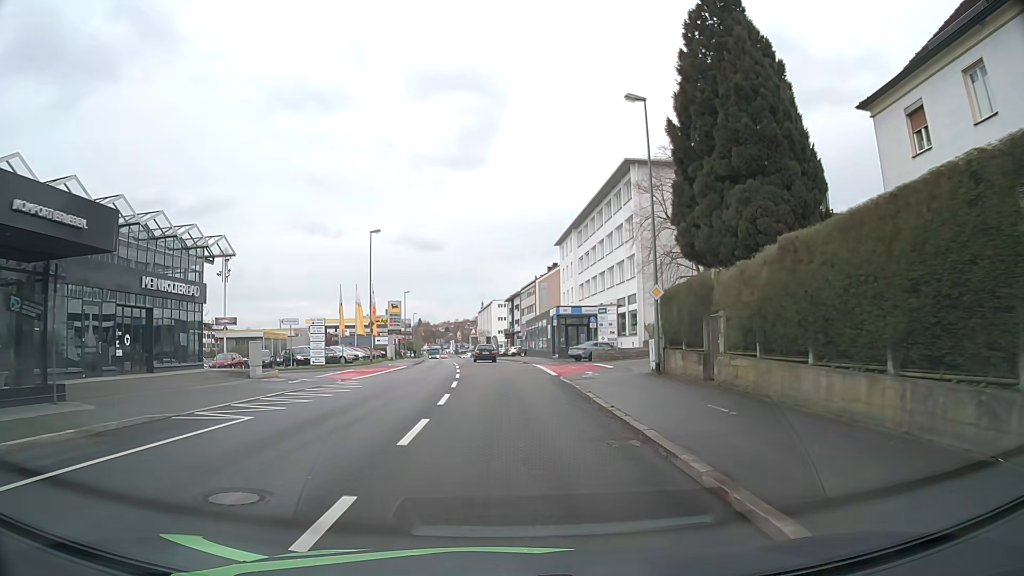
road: tertiary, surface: asphalt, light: Day
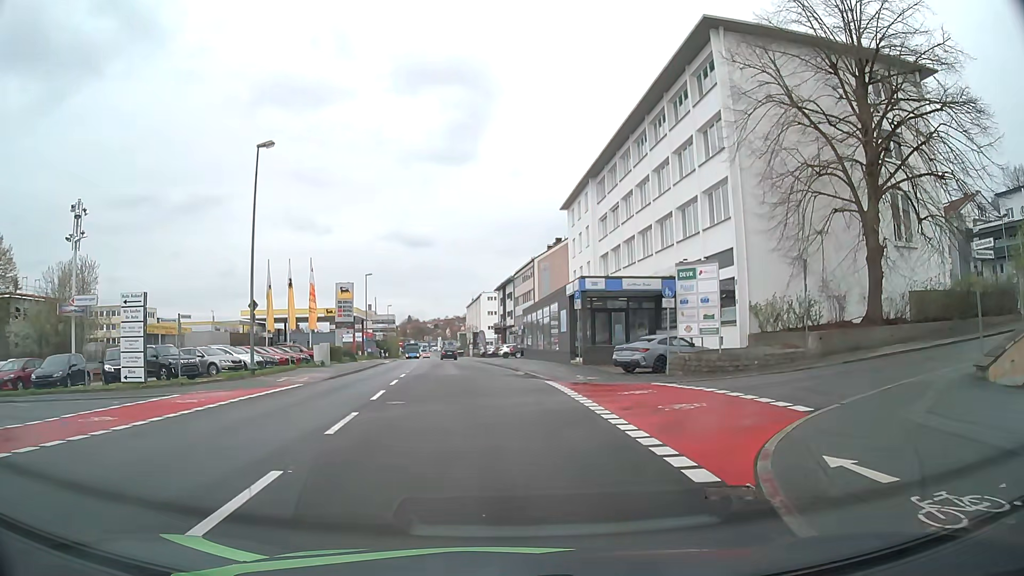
(0.0, +22.8) m; 0°
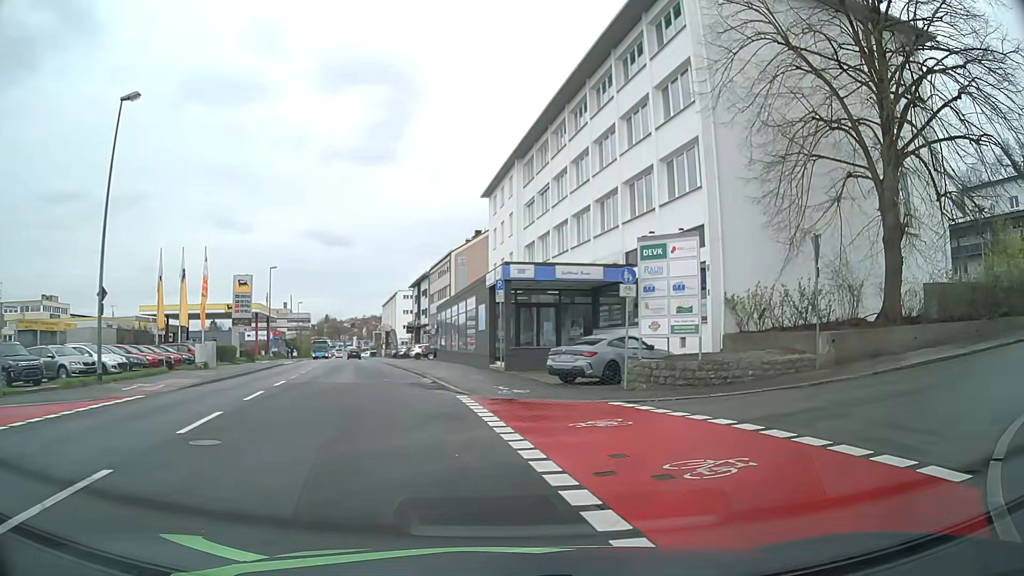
(+0.2, +6.1) m; +7°
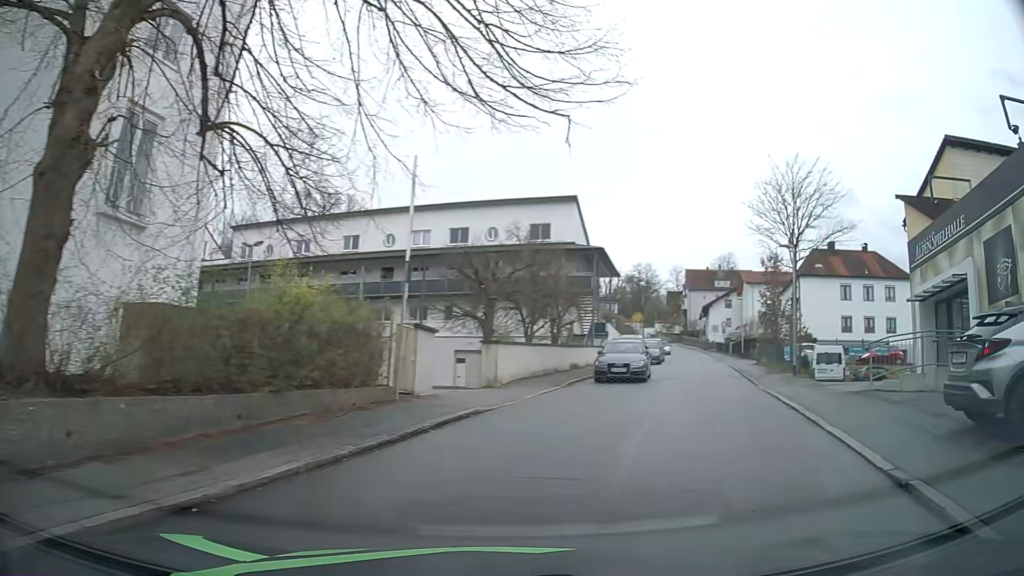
(+5.9, +10.6) m; +64°
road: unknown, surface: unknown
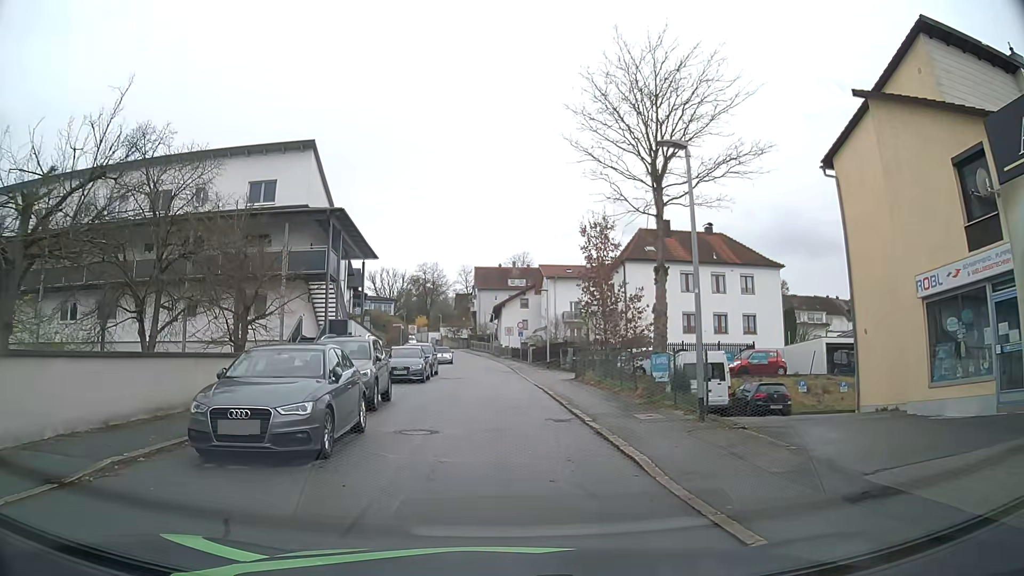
(+4.3, +14.0) m; +19°
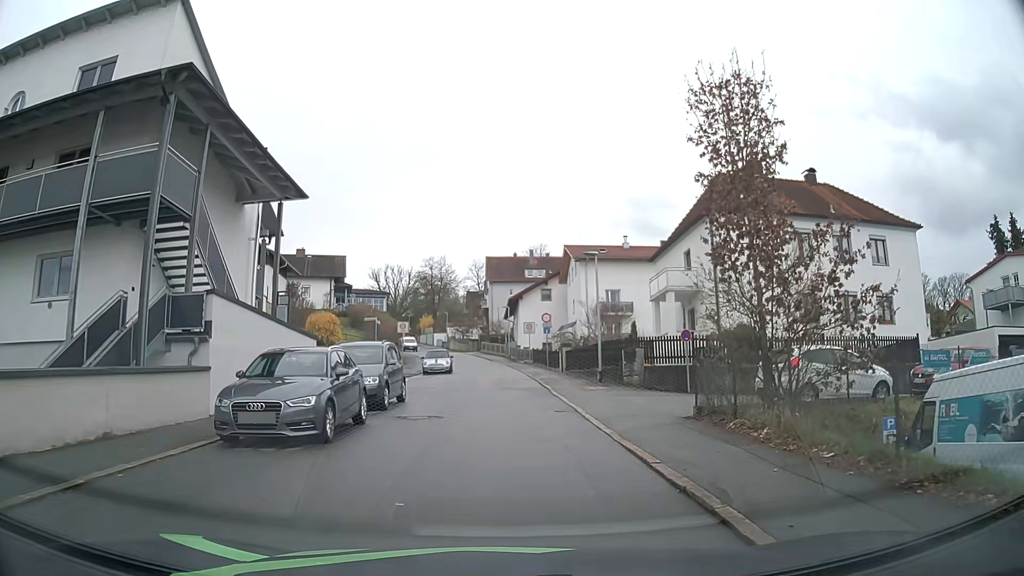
(0.0, +16.6) m; -1°
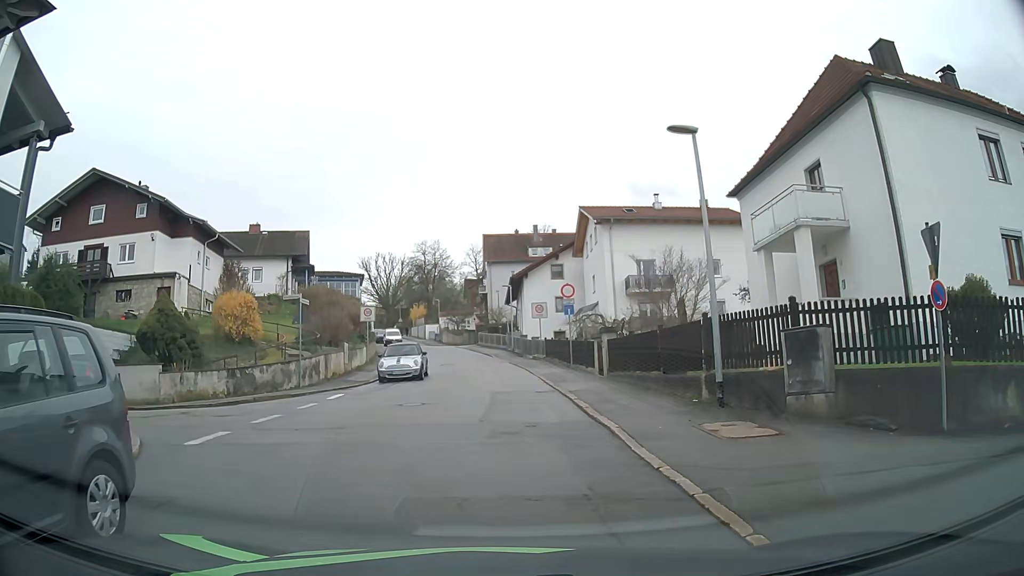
(+0.3, +14.1) m; +1°
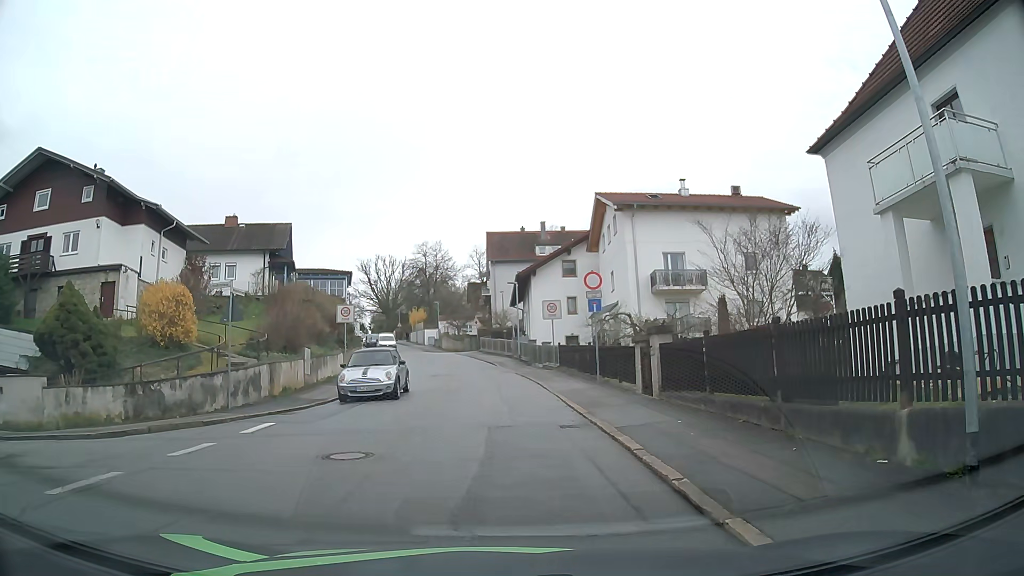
(0.0, +6.6) m; +1°
